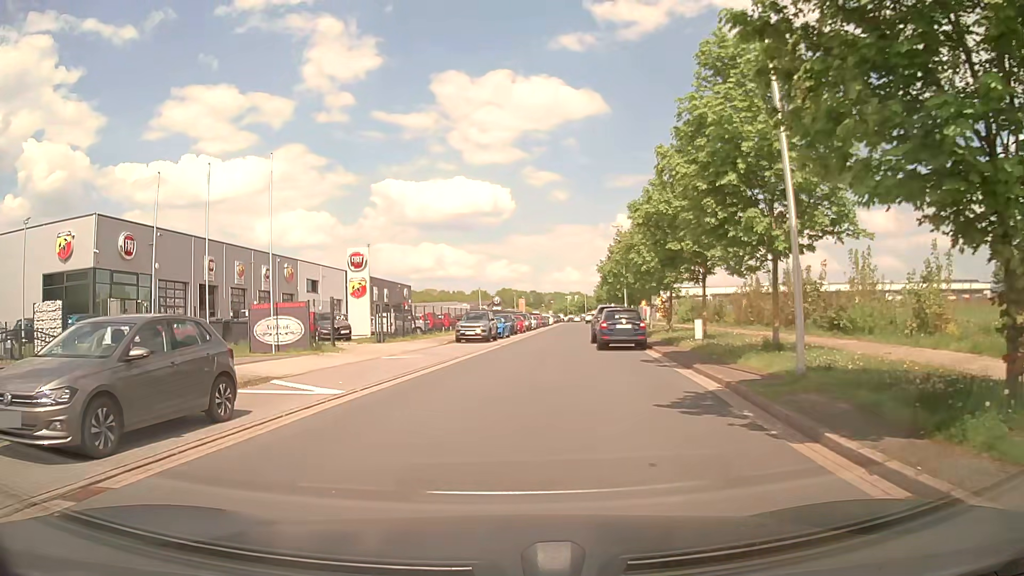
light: Day
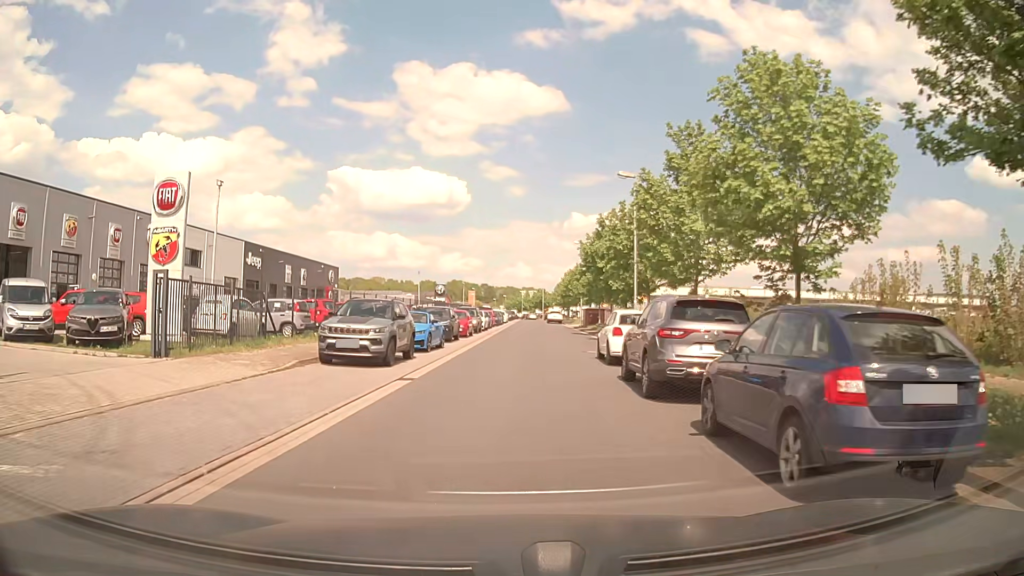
(+0.6, +18.9) m; +4°
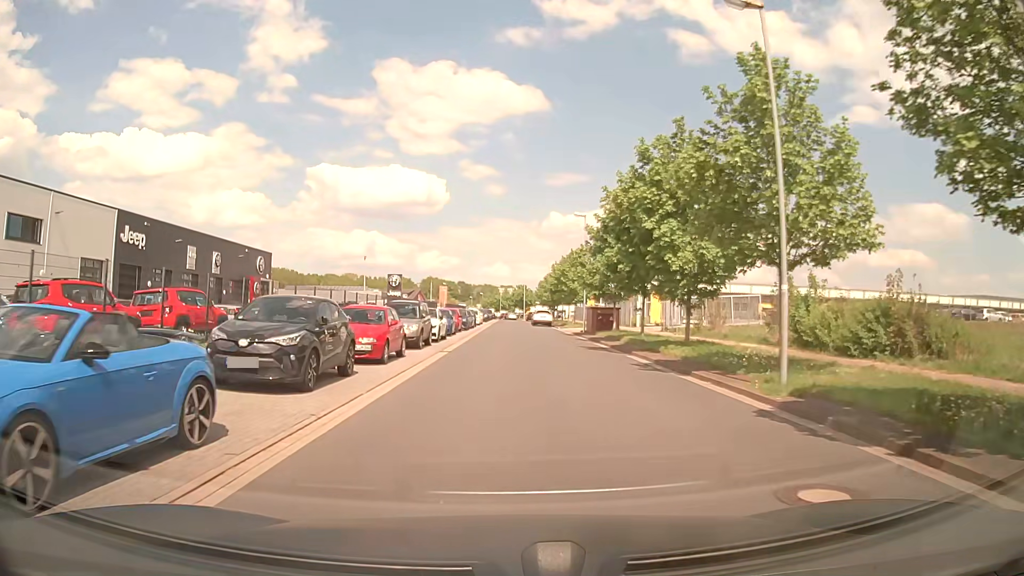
(+0.4, +18.8) m; +2°
